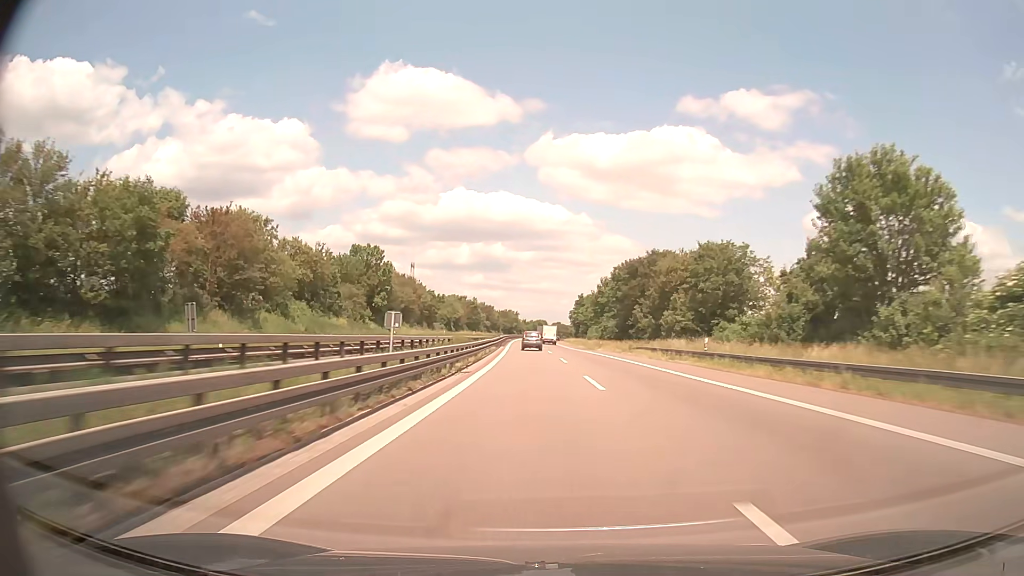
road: trunk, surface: asphalt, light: Day
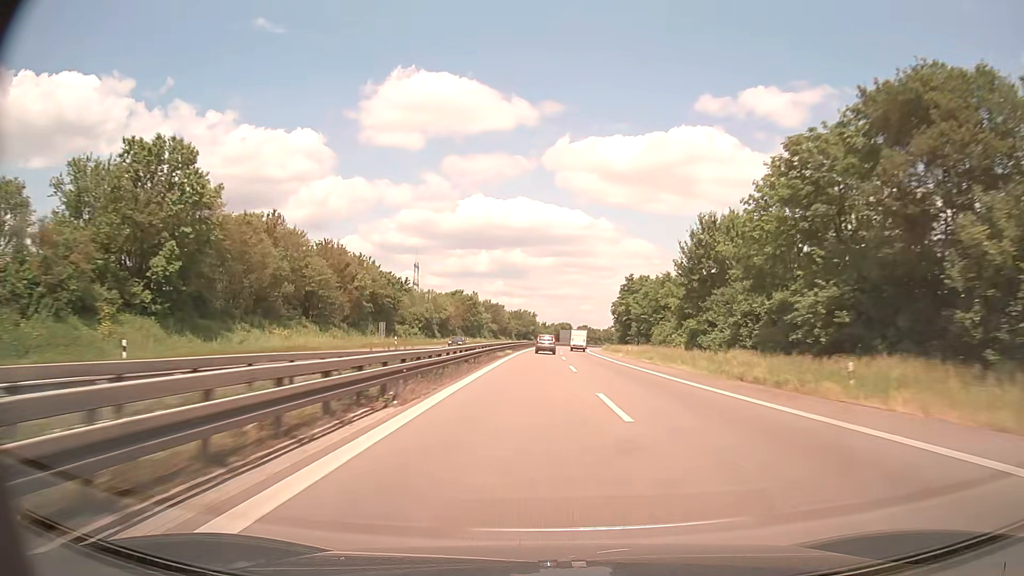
(-1.5, +59.8) m; -2°
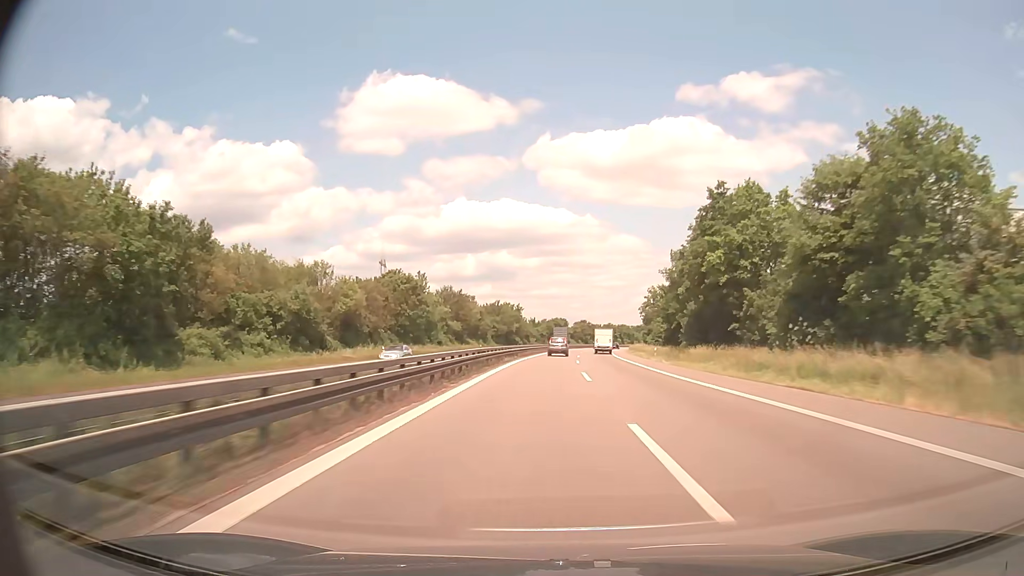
(+0.1, +60.2) m; +1°
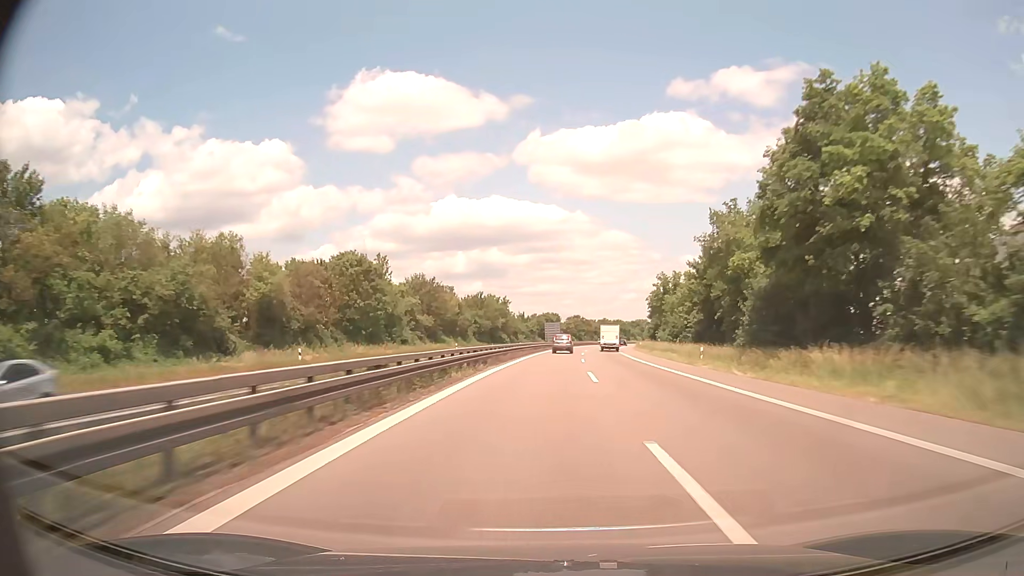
(+0.1, +20.3) m; +1°
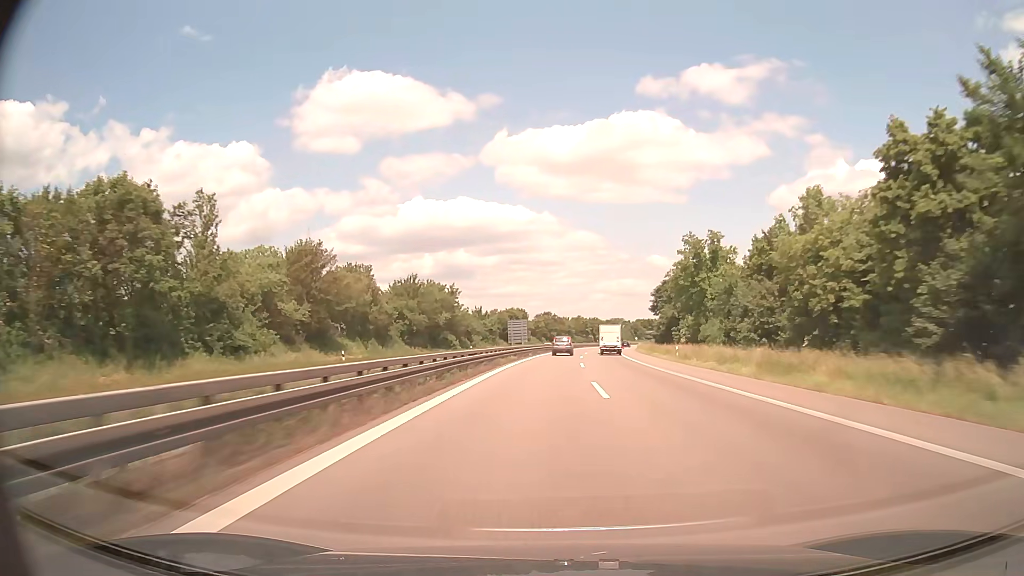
(+0.8, +41.0) m; +3°
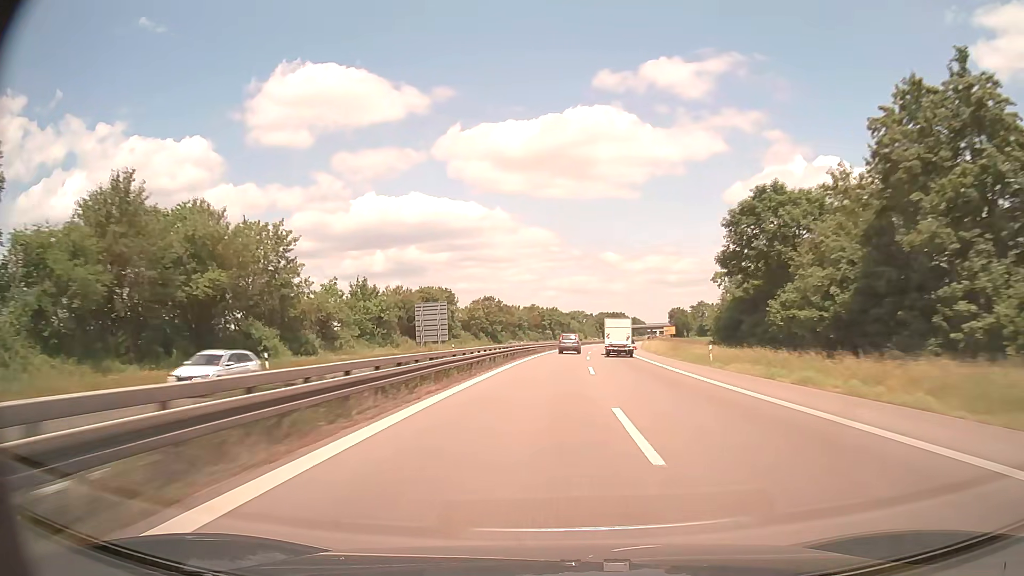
(+2.3, +62.5) m; +4°
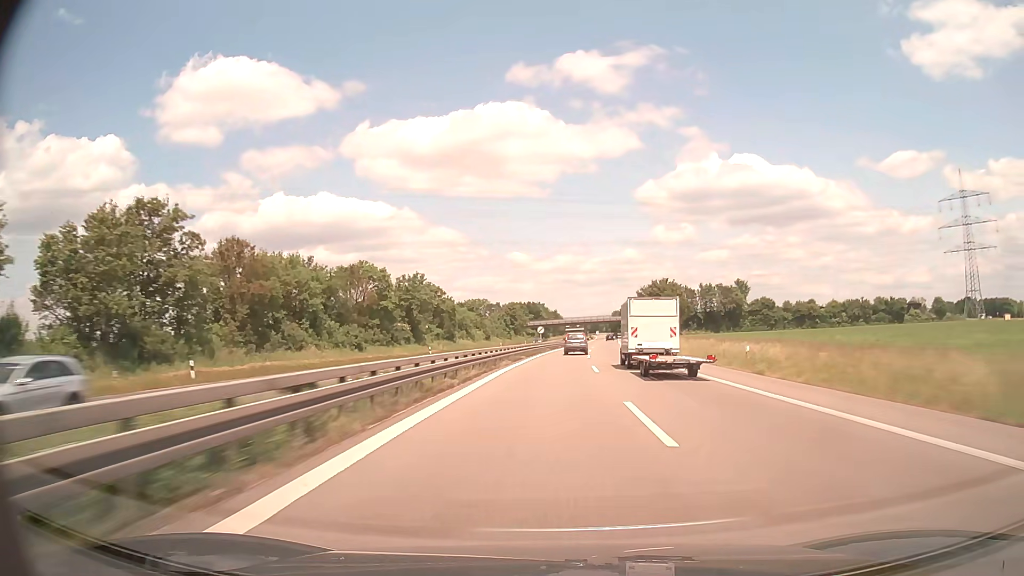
(+7.3, +106.5) m; +8°
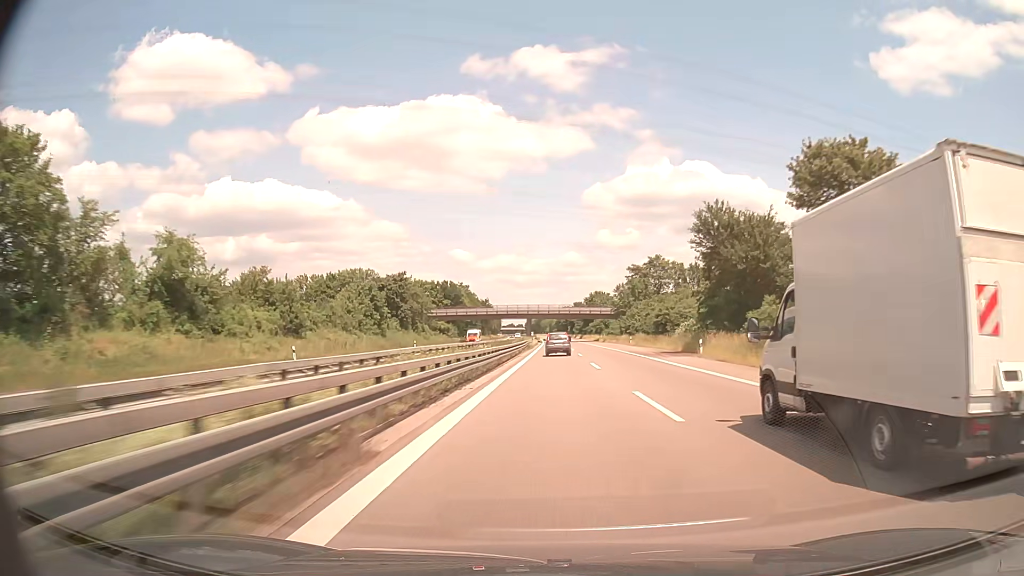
(+3.9, +87.5) m; +5°
(0, +10) (0, +20) (0, +30) (0, +40) (+1, +50) (+1, +60) (+1, +70) (+1, +80) (+1, +90) (+2, +100) m
